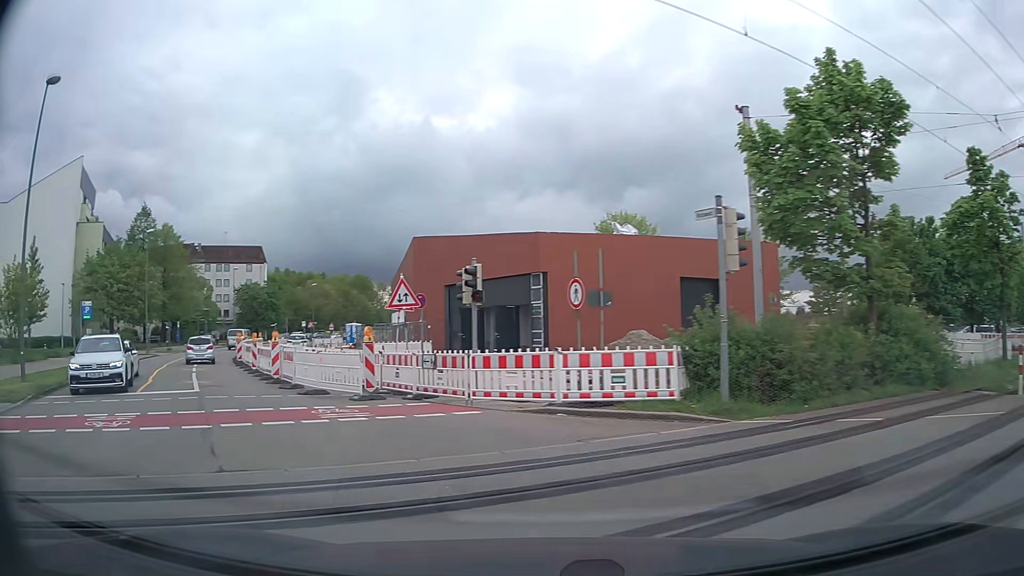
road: residential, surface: asphalt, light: Day
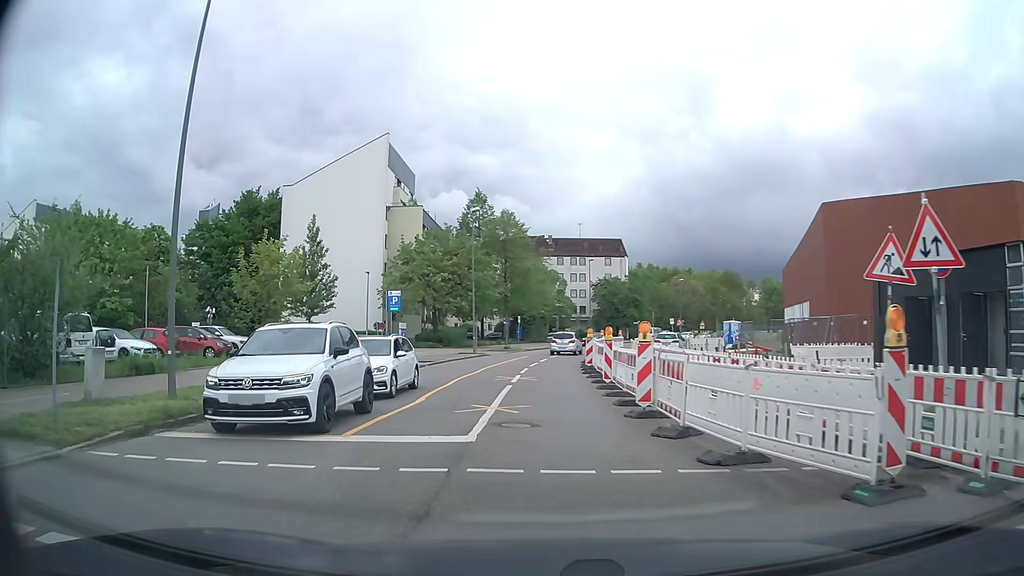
(-2.9, +9.4) m; -30°
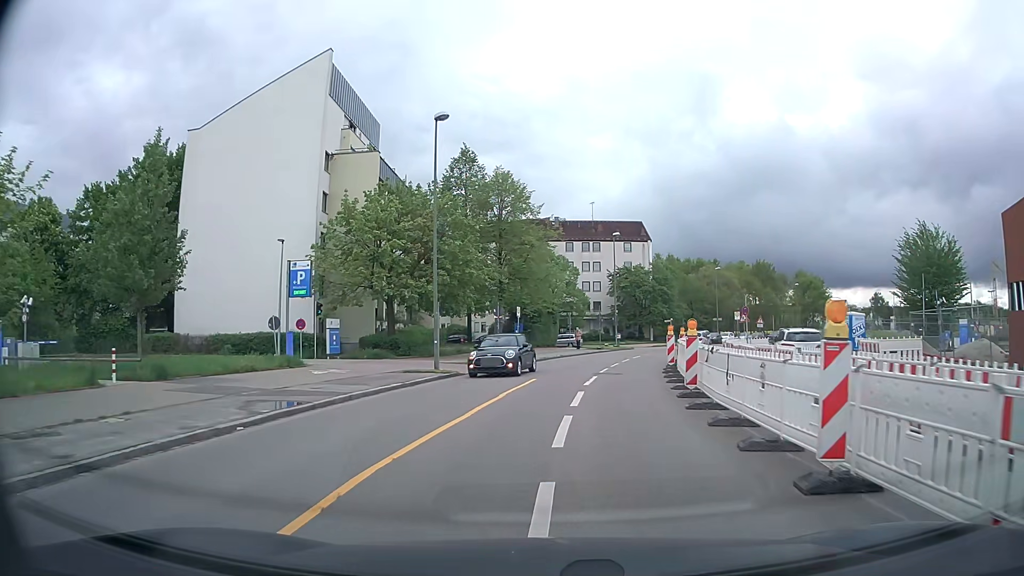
(-1.0, +21.7) m; -1°
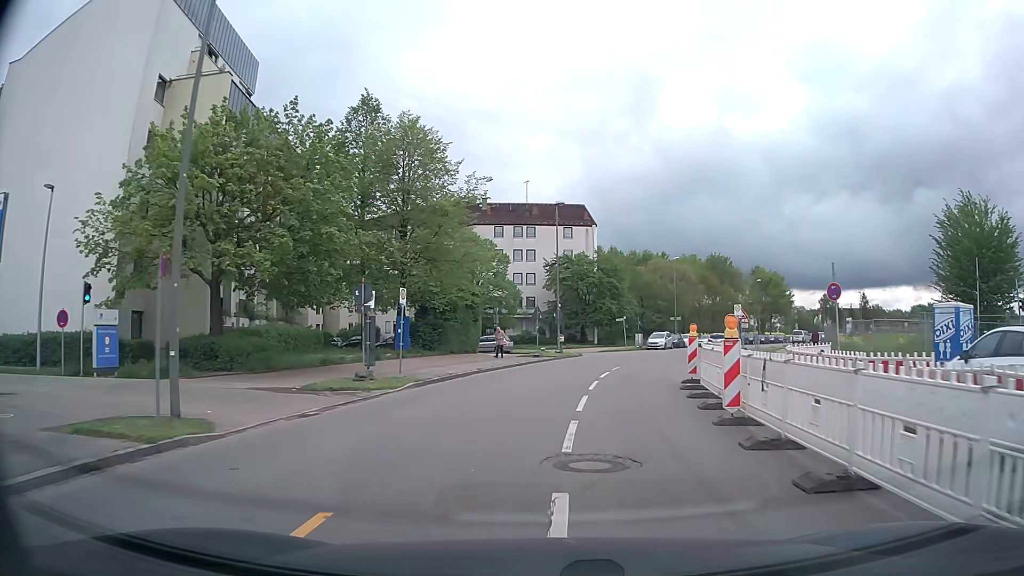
(+0.7, +15.5) m; +6°
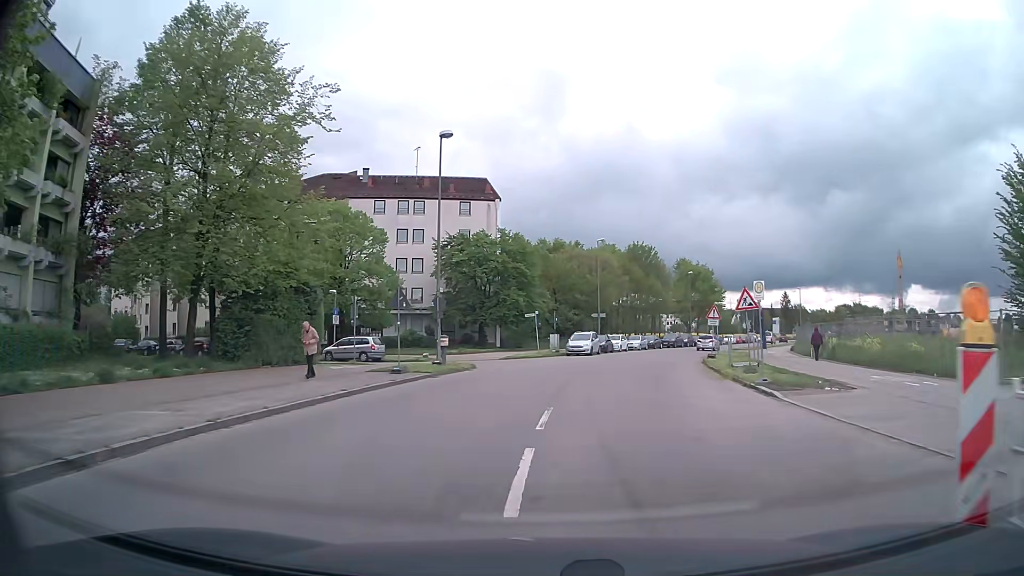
(+1.1, +16.0) m; +8°
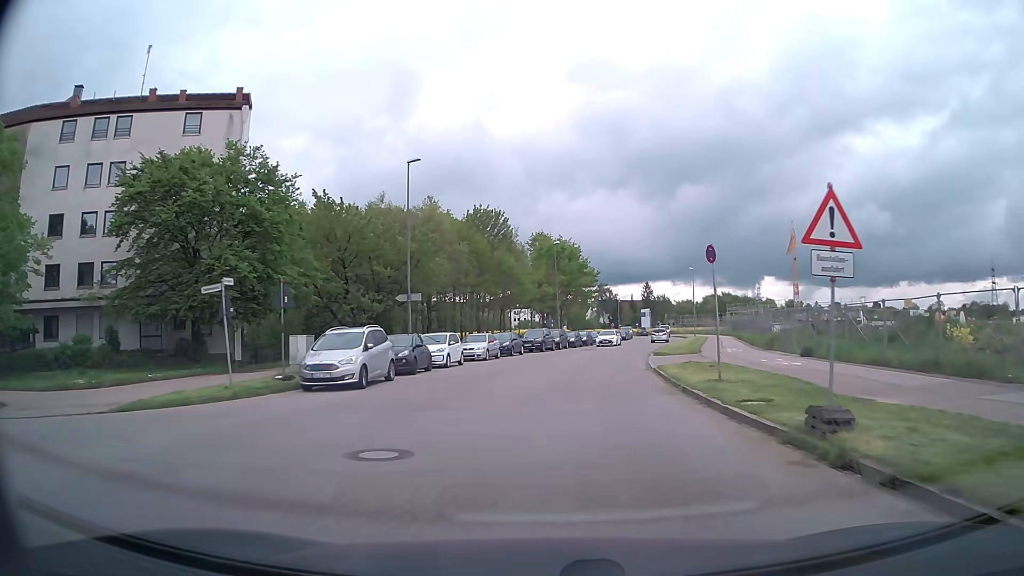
(+3.7, +28.6) m; +13°
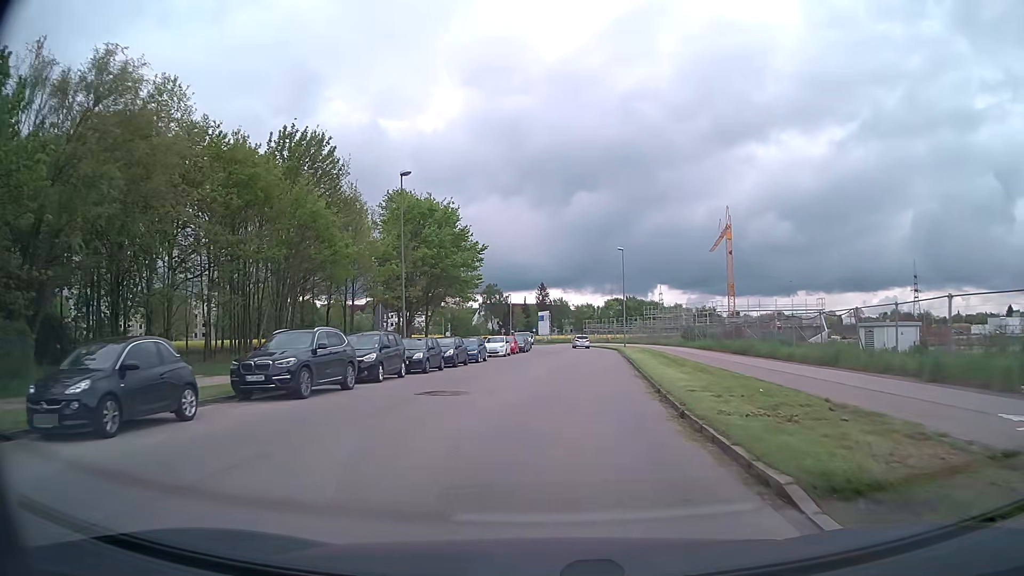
(+2.6, +31.4) m; +9°
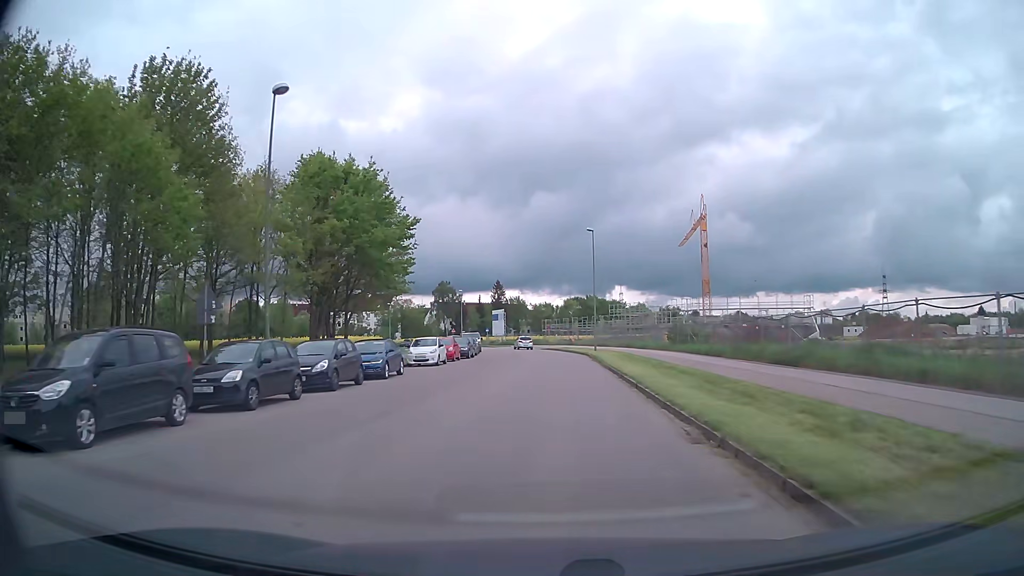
(+0.4, +13.3) m; +4°
(0, +10) (+1, +20) (+1, +30) (+1, +40) (+1, +50) (+1, +60) (0, +70) (-2, +80) (-4, +90) (-7, +99) m
